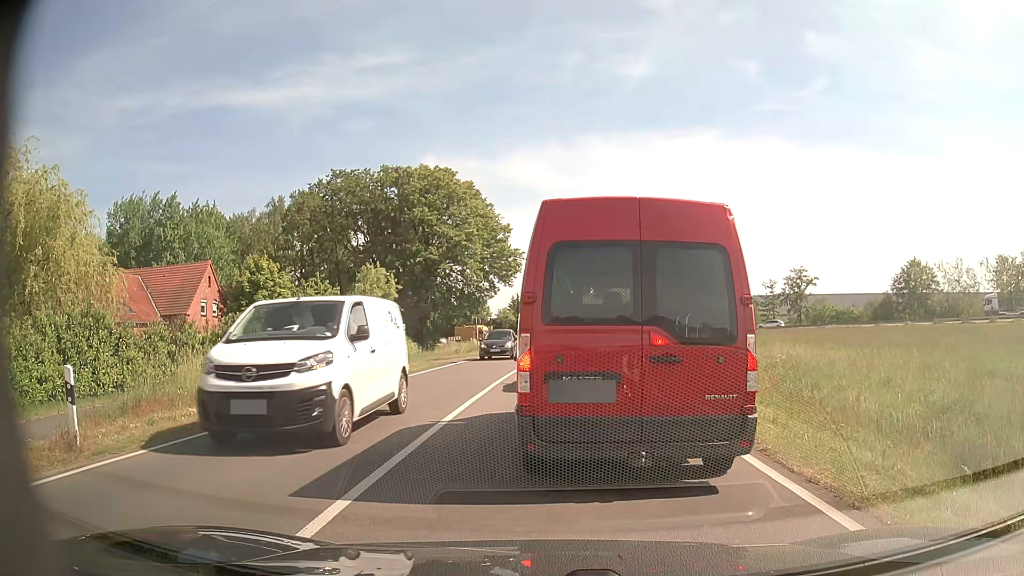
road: tertiary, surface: asphalt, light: Day
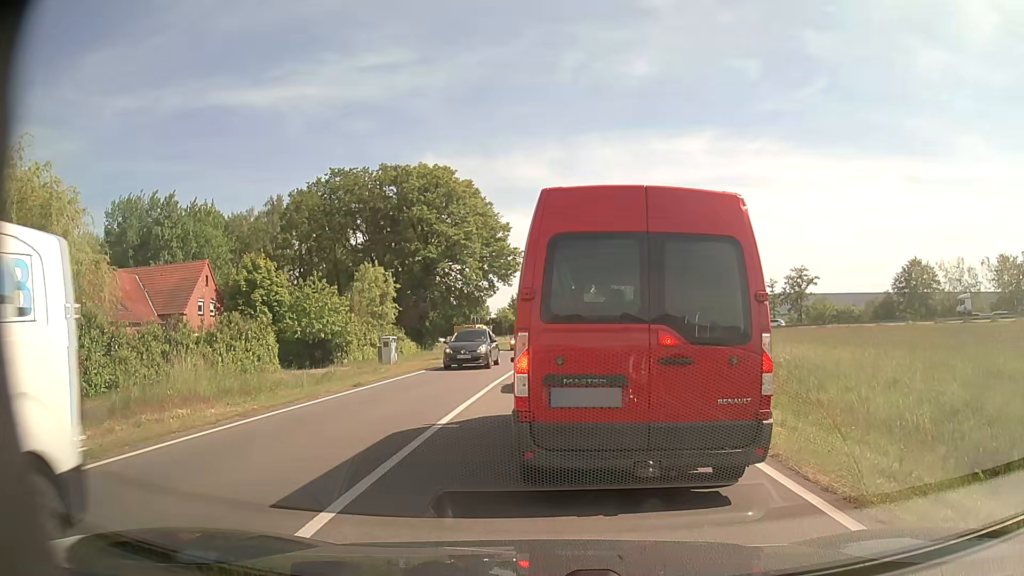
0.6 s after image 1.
(0.0, +0.4) m; 0°
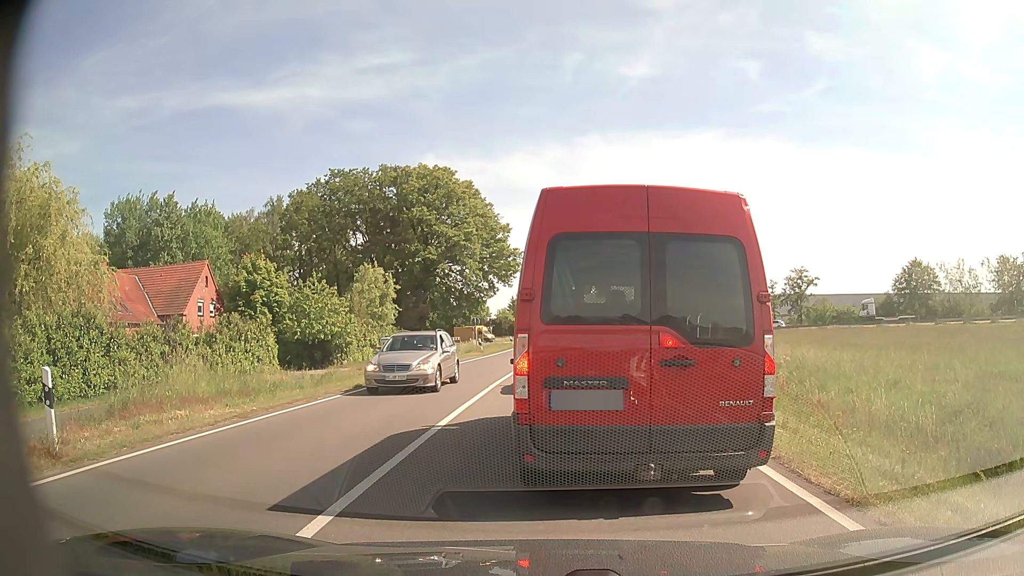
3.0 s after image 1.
(0.0, +0.2) m; 0°
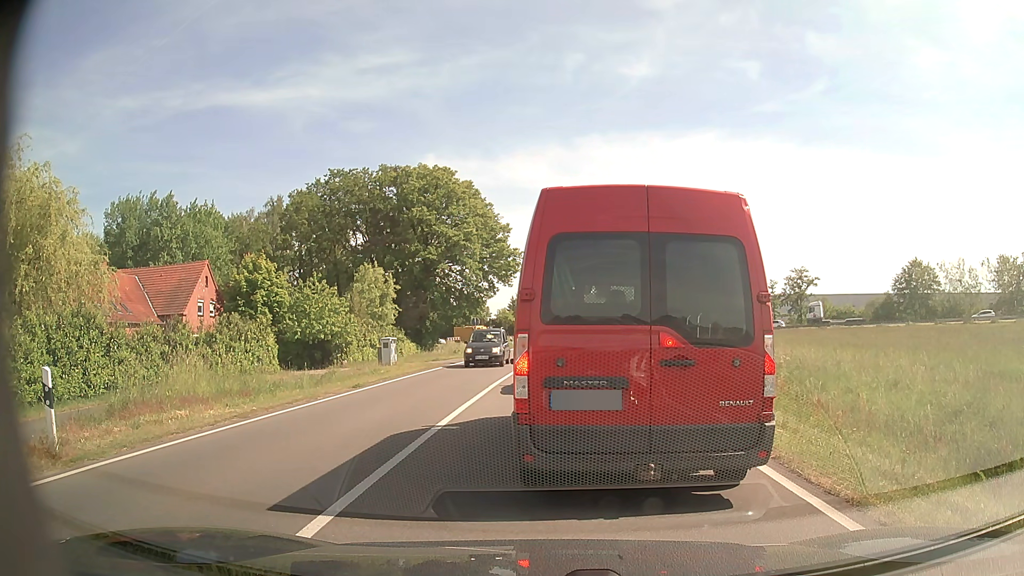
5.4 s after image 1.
(0.0, 0.0) m; 0°
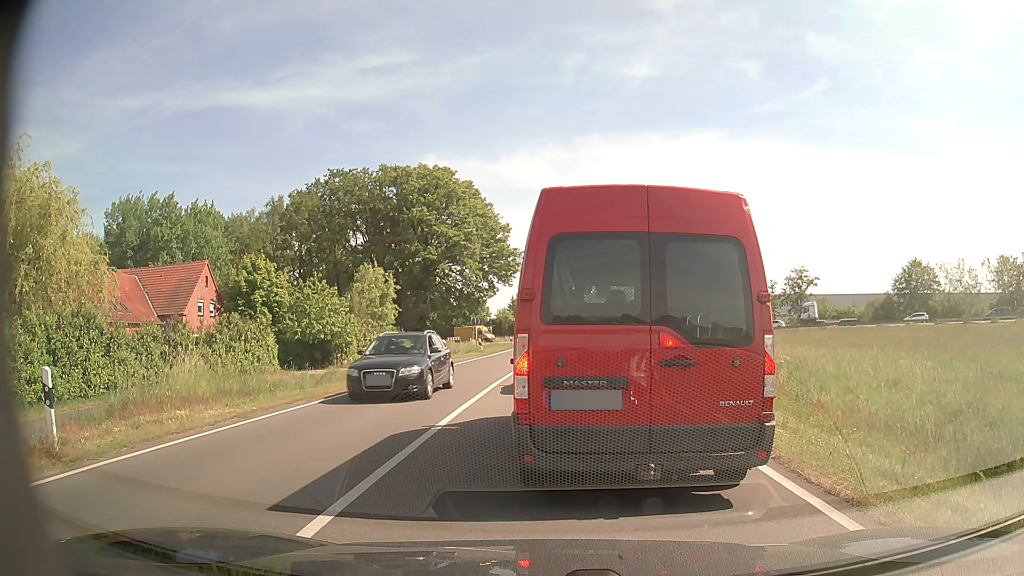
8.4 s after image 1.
(0.0, 0.0) m; 0°
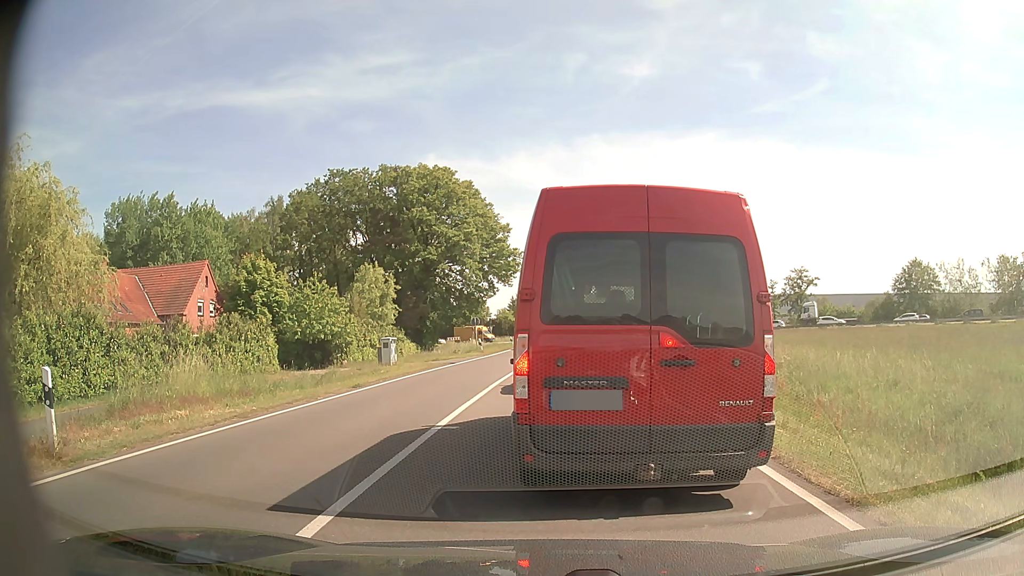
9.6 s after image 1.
(0.0, 0.0) m; 0°
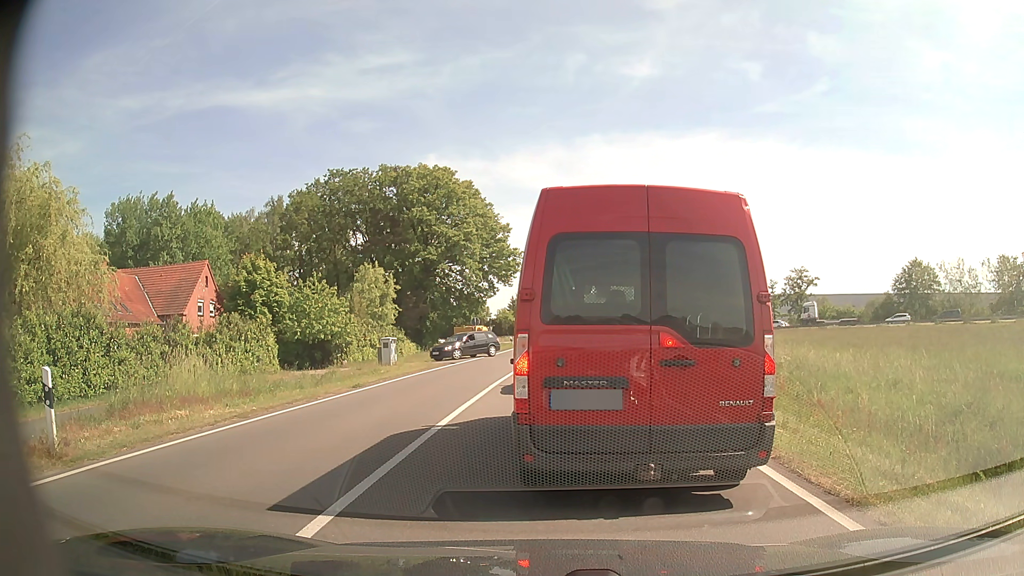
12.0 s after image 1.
(0.0, 0.0) m; 0°
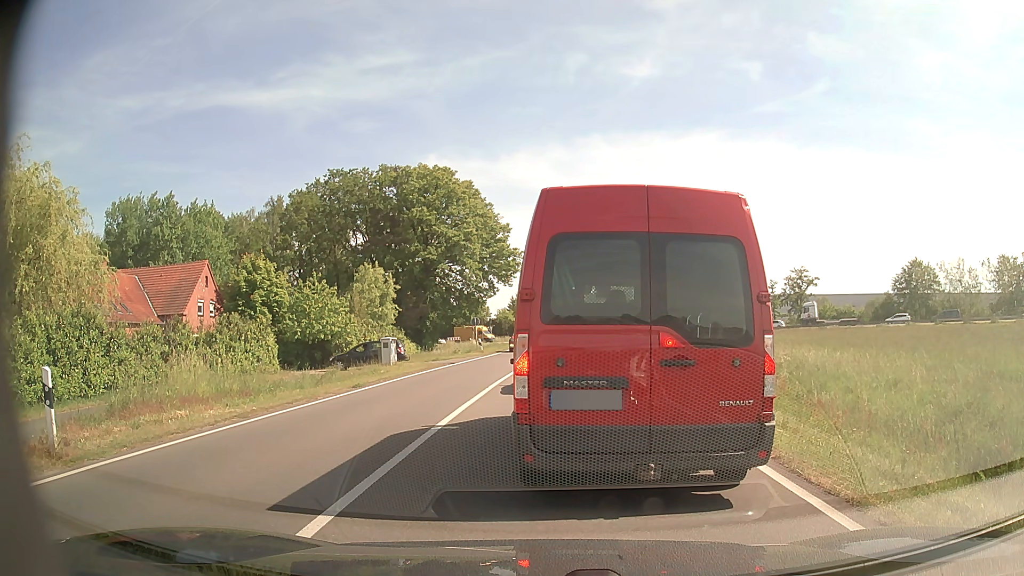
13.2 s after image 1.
(0.0, 0.0) m; 0°
(0, +10) (0, +20) (+1, +30) (+2, +40) (+3, +50) (+5, +60) (+7, +69) (+10, +79) (+12, +89) (+12, +99) m
